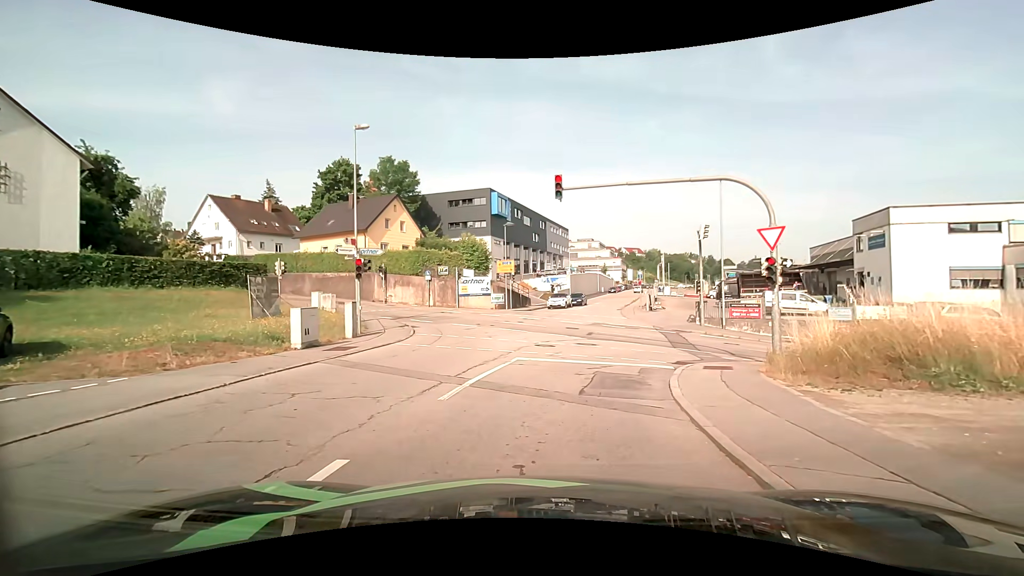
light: Day
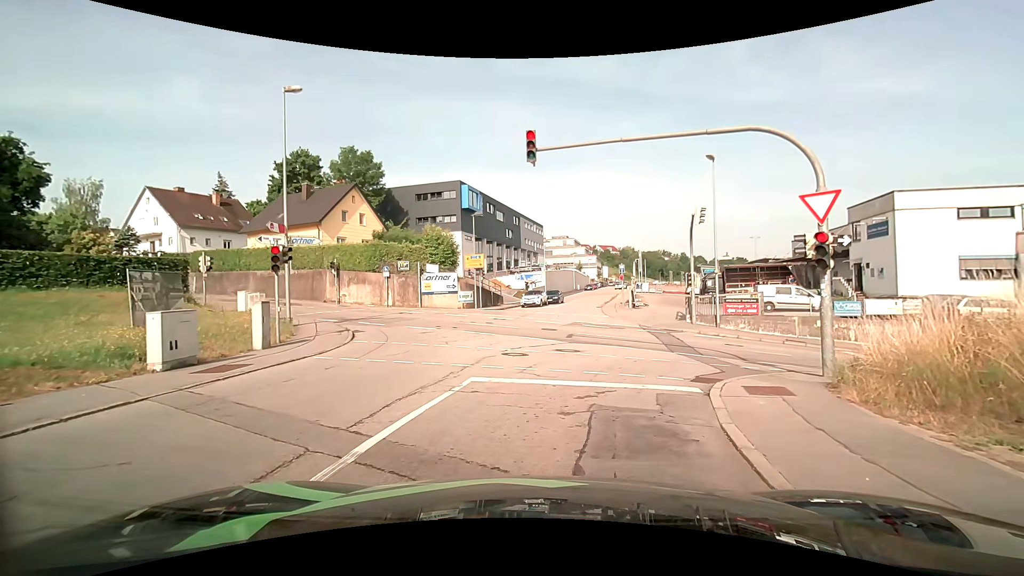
(+0.1, +4.2) m; +4°
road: residential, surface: asphalt
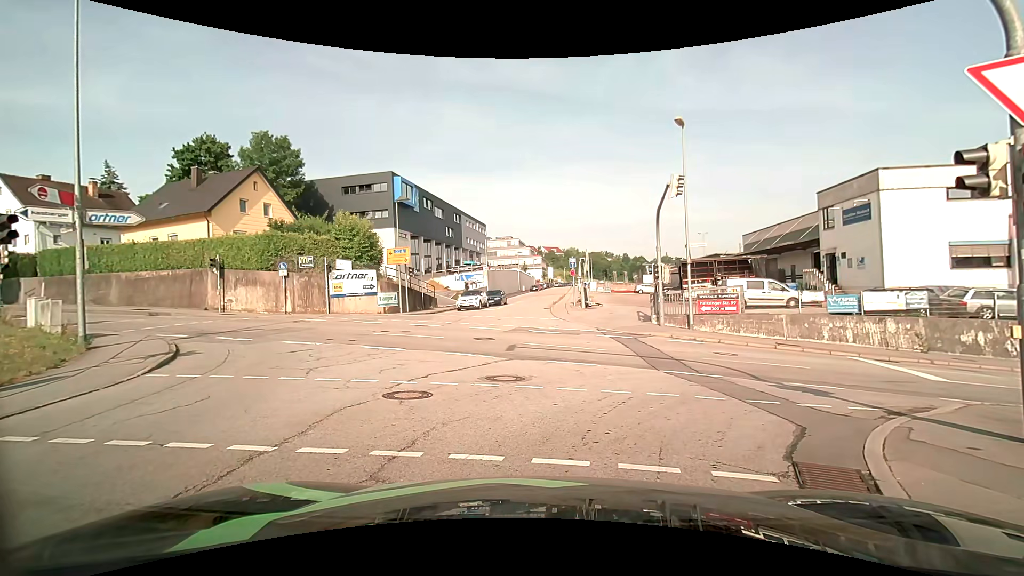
(+0.3, +6.0) m; +6°
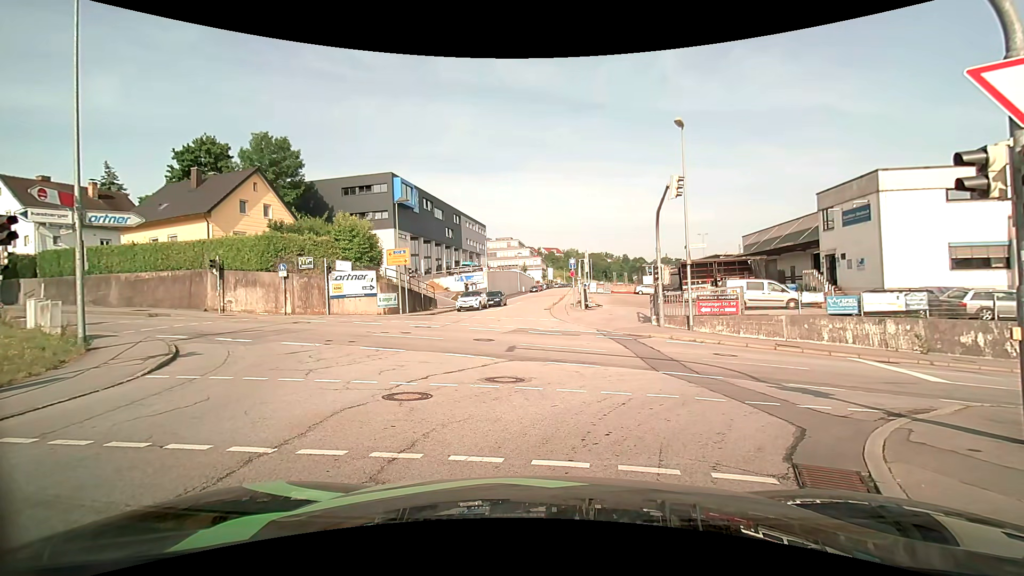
(0.0, +0.1) m; 0°
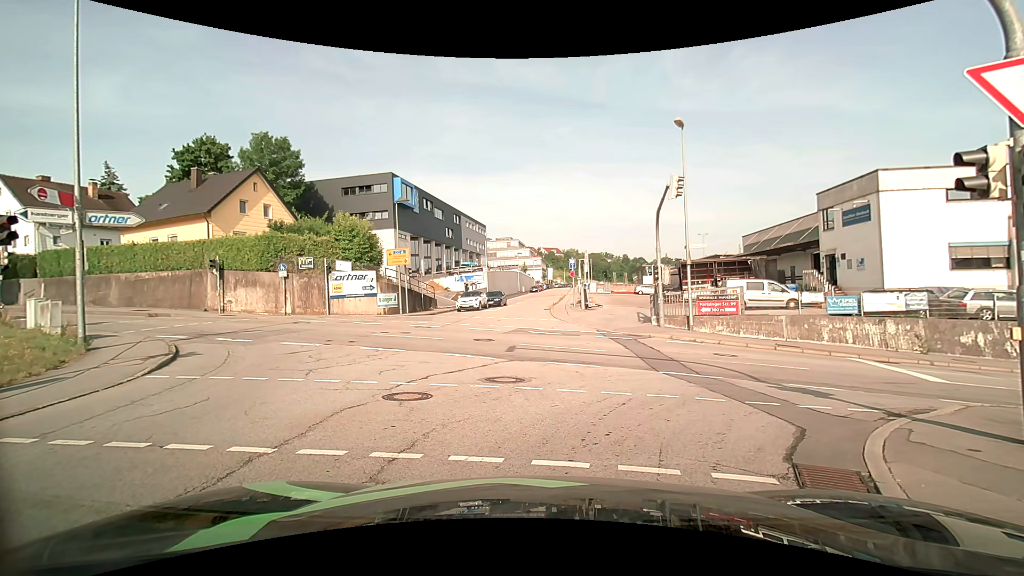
(0.0, 0.0) m; 0°
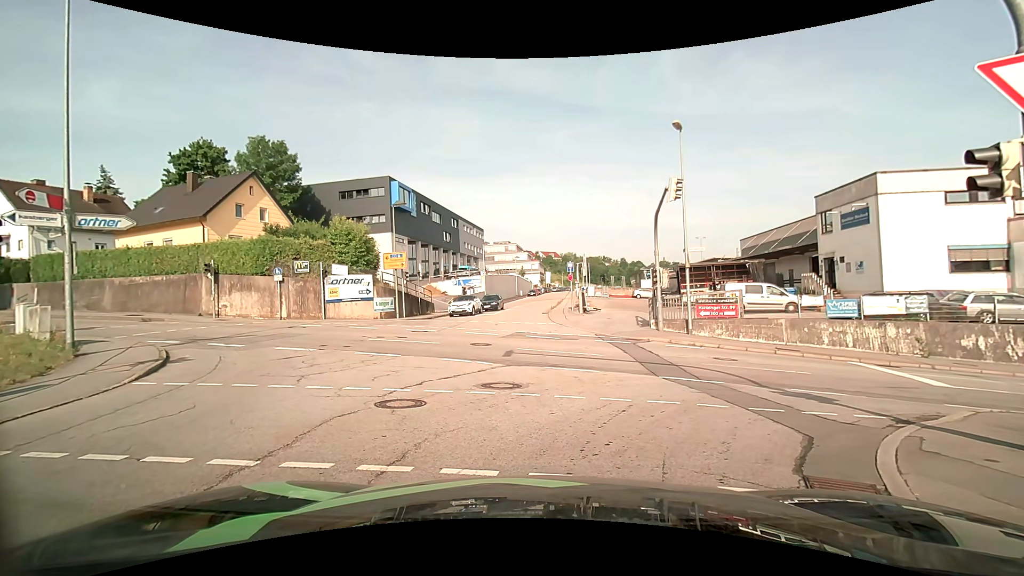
(0.0, +0.3) m; 0°
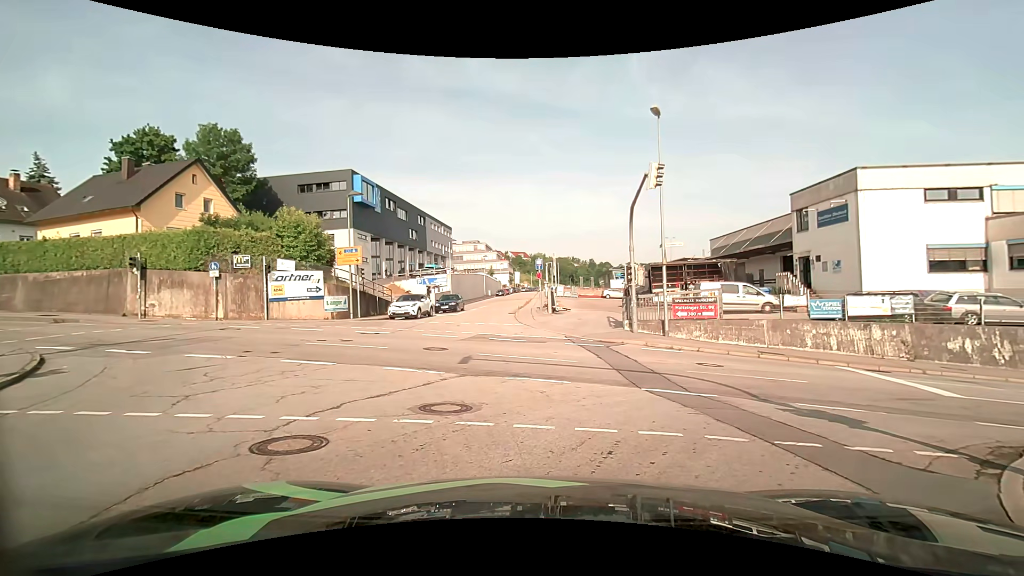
(0.0, +2.5) m; +3°
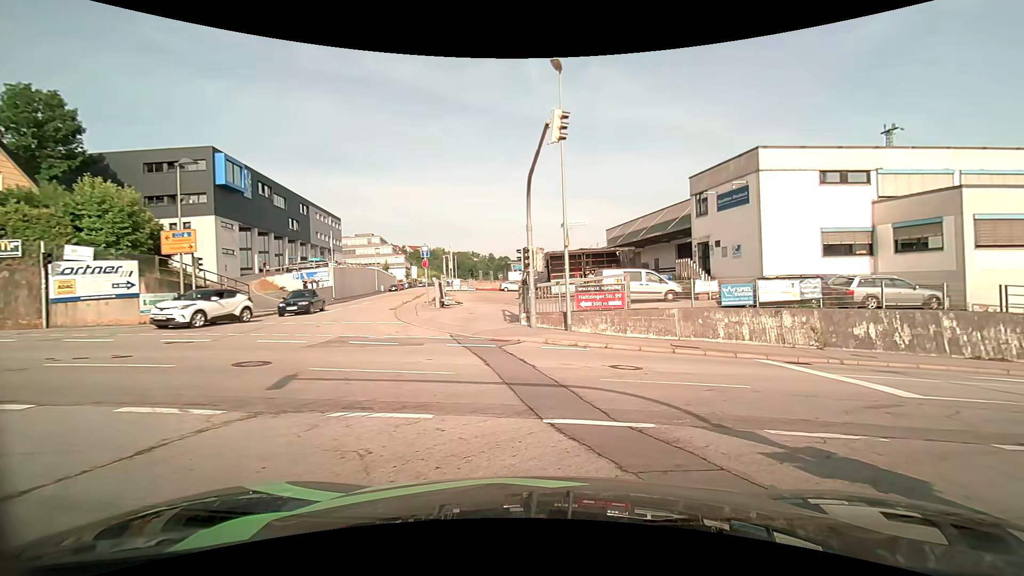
(+0.4, +4.4) m; +11°
